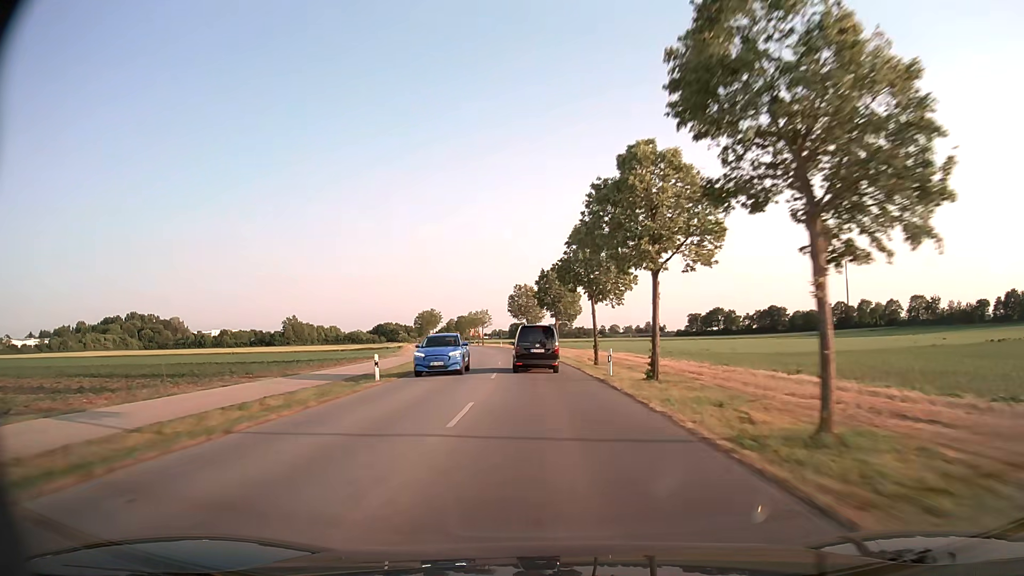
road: tertiary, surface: asphalt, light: Day
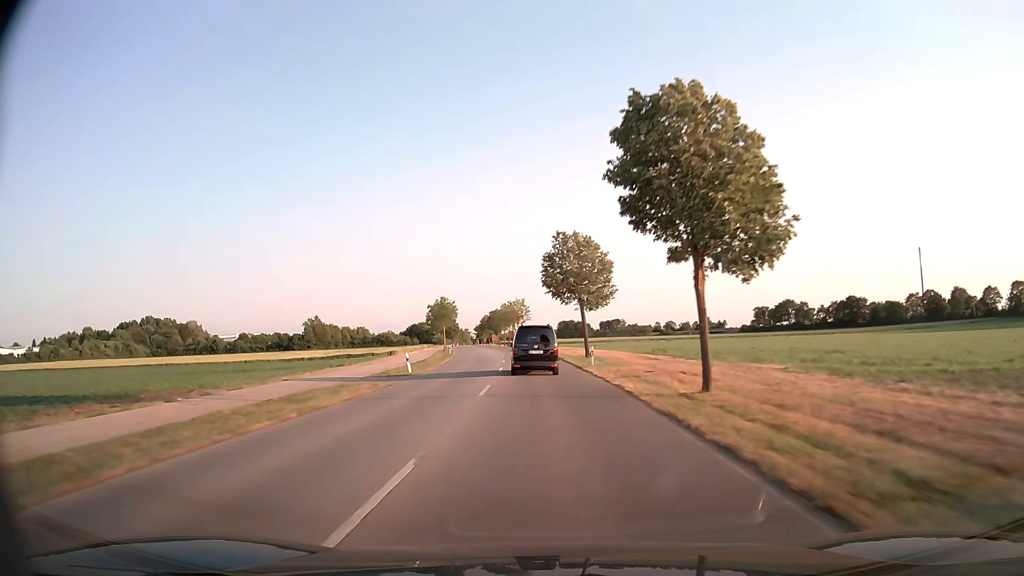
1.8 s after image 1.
(-1.4, +42.5) m; -4°
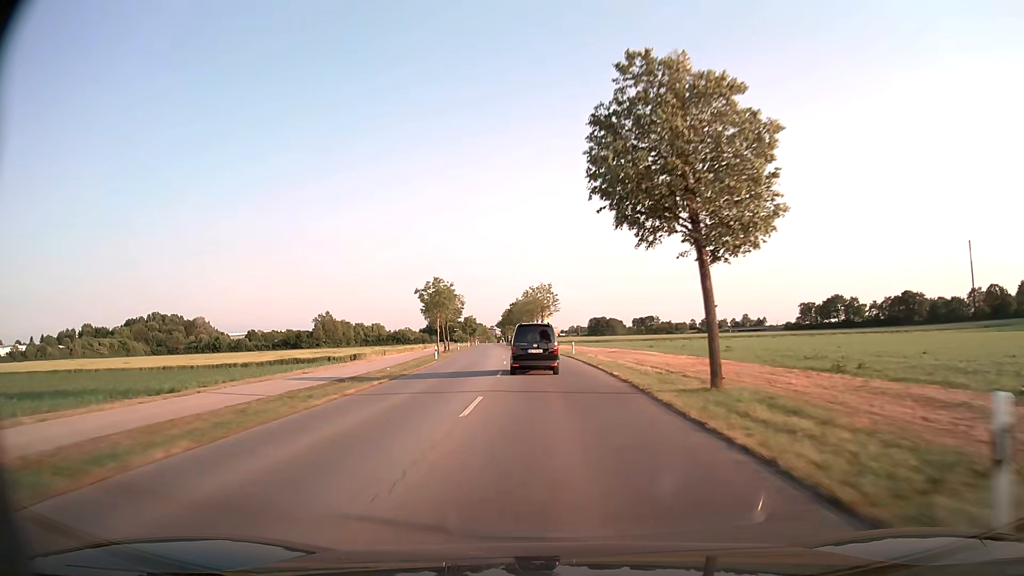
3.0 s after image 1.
(-0.6, +28.5) m; -2°
(0, +10) (0, +20) (-1, +30) (-1, +40) (-2, +50) (-2, +60) (-3, +70) (-4, +80) (-5, +90) (-6, +100) m
